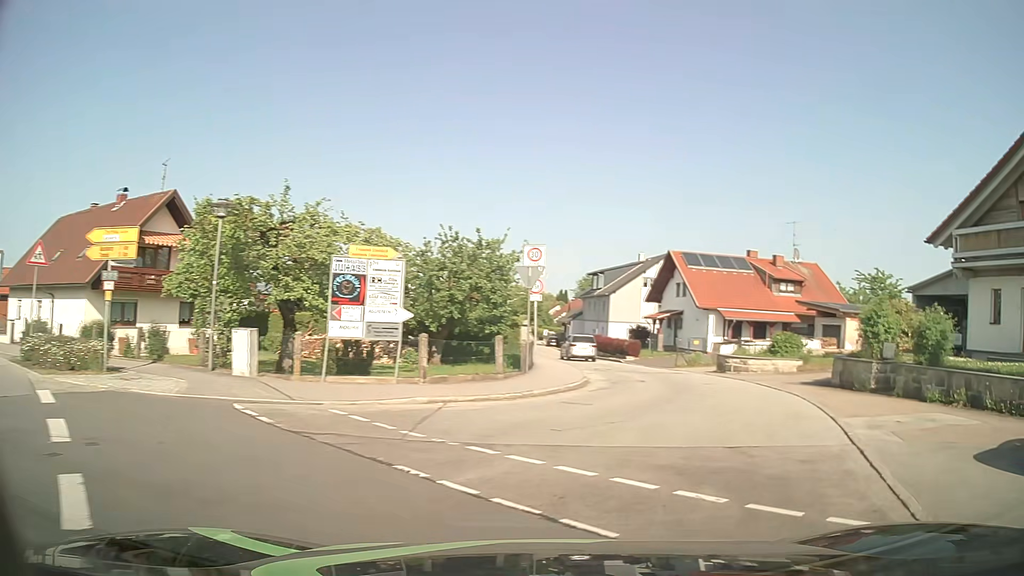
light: Day
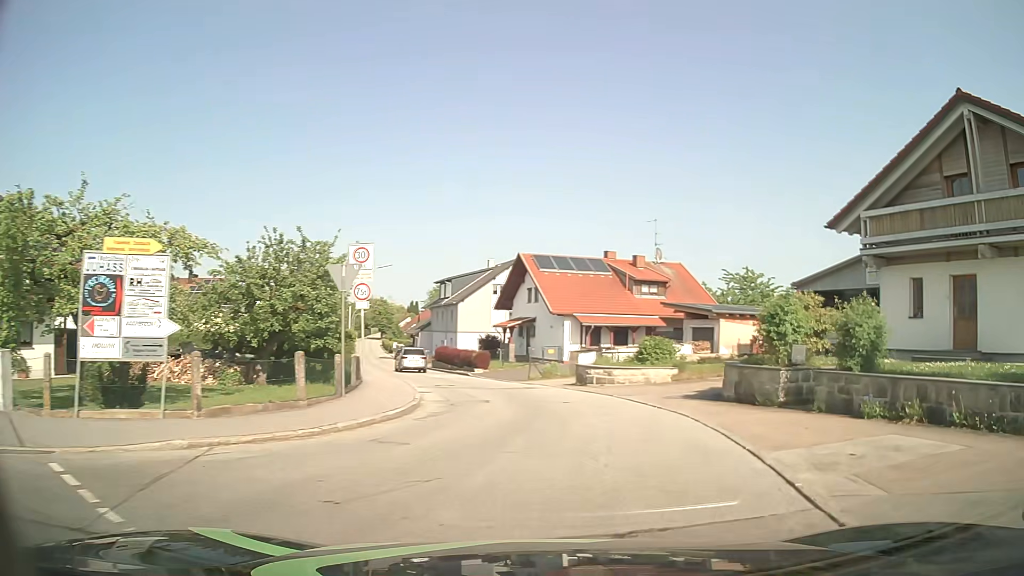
(+0.4, +3.6) m; +12°
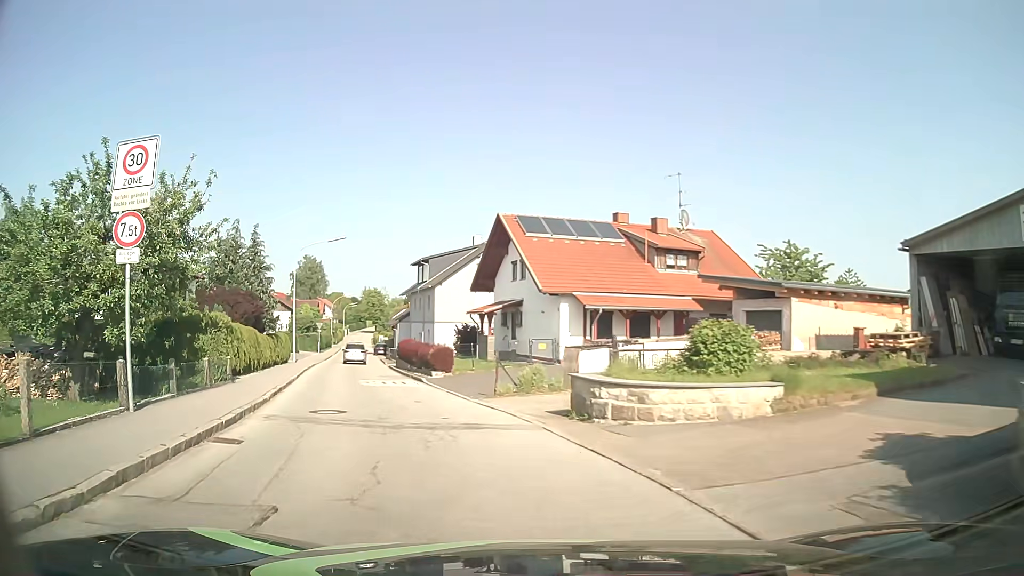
(+1.1, +12.1) m; +1°
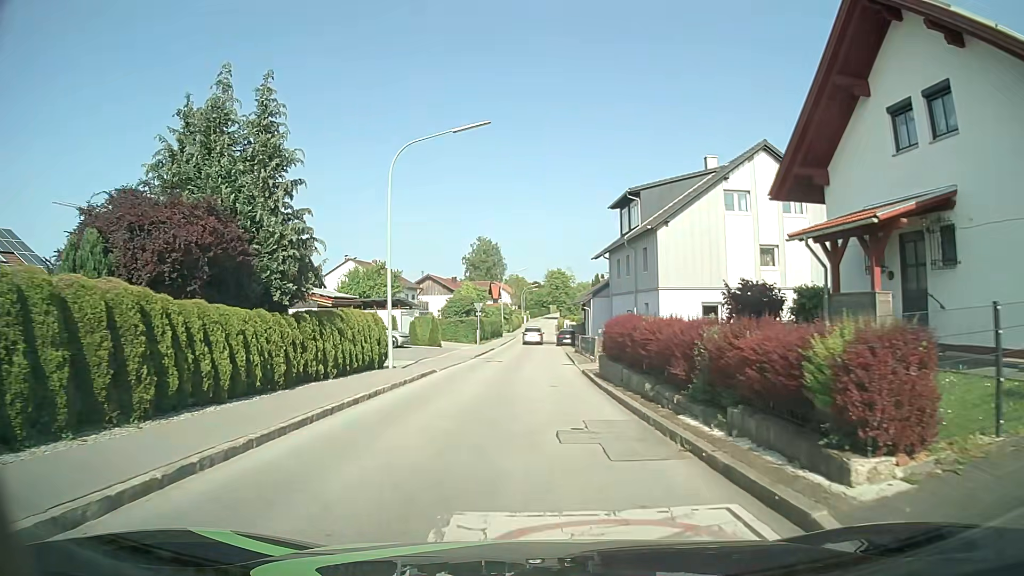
(-4.7, +22.1) m; -16°
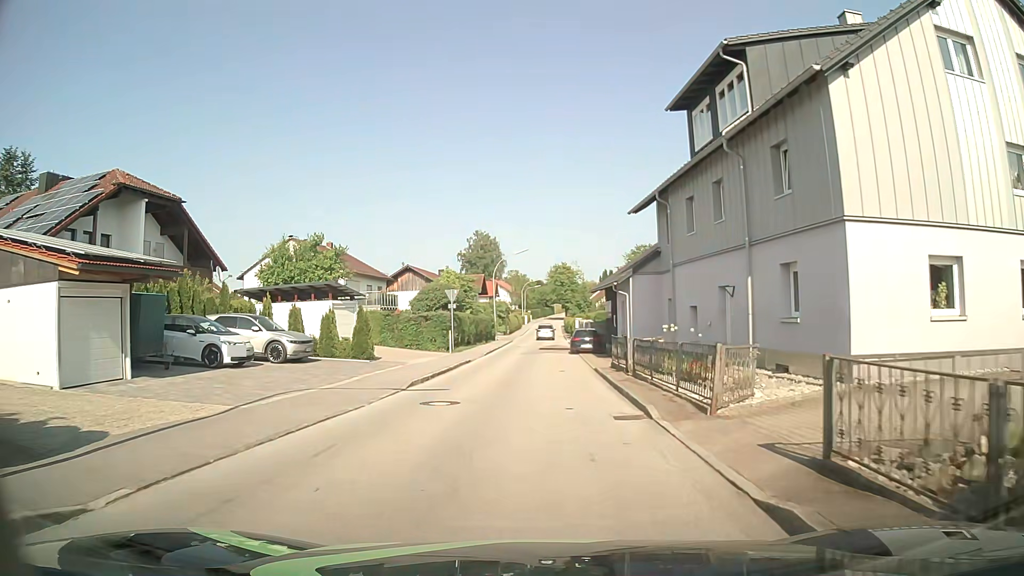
(0.0, +19.3) m; +1°
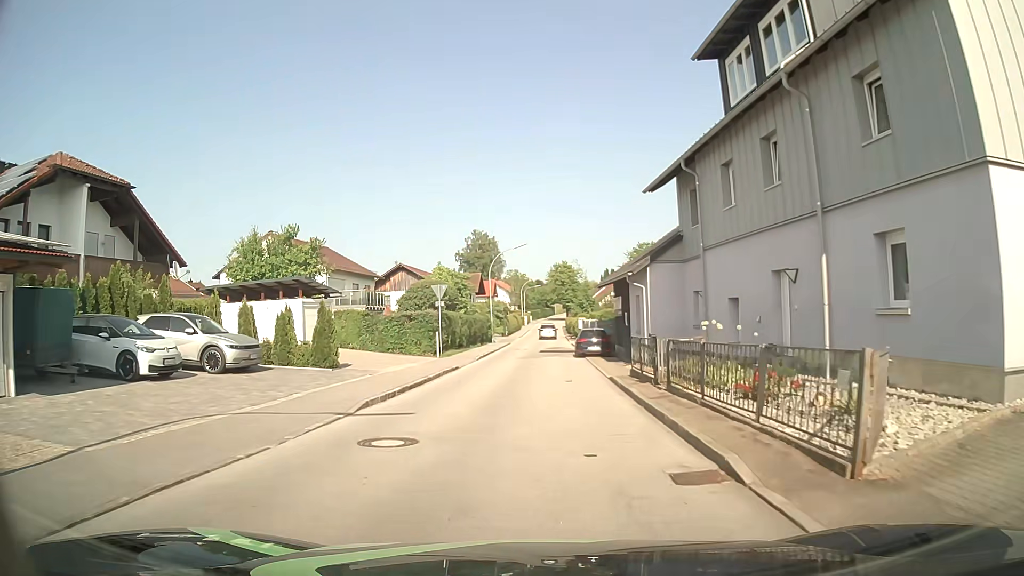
(0.0, +4.7) m; 0°
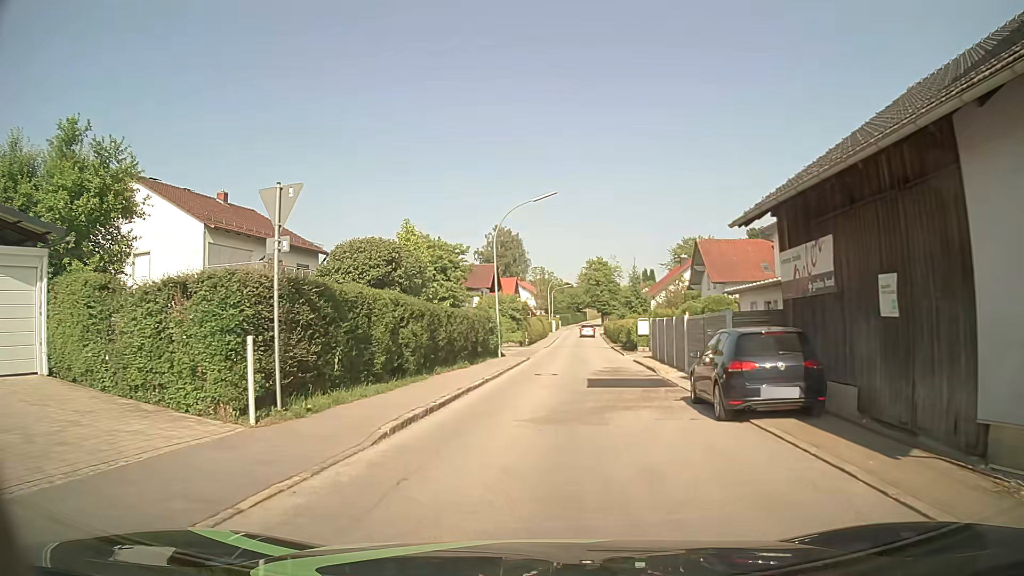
(-0.4, +22.9) m; -3°
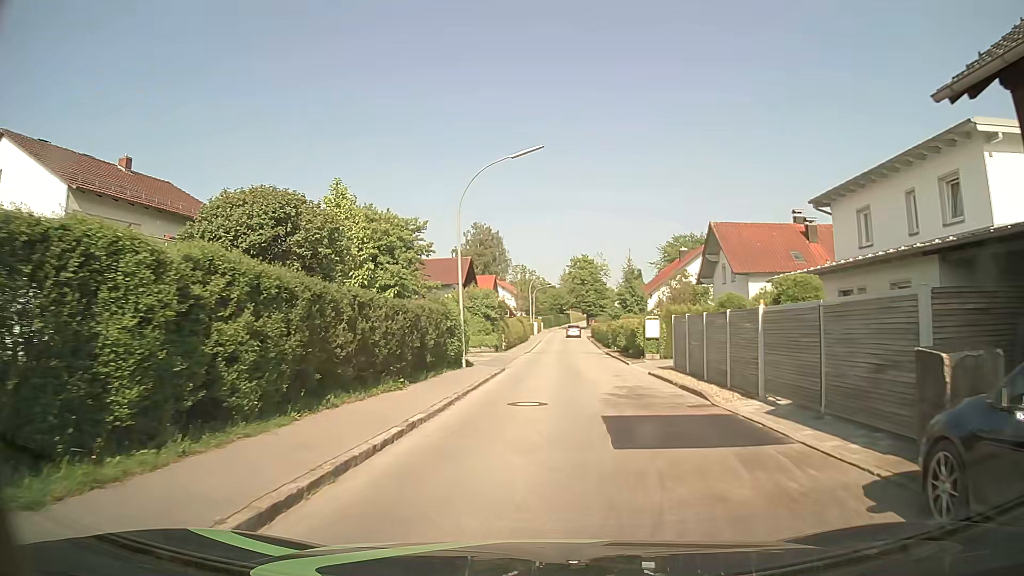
(+0.1, +9.0) m; +1°
